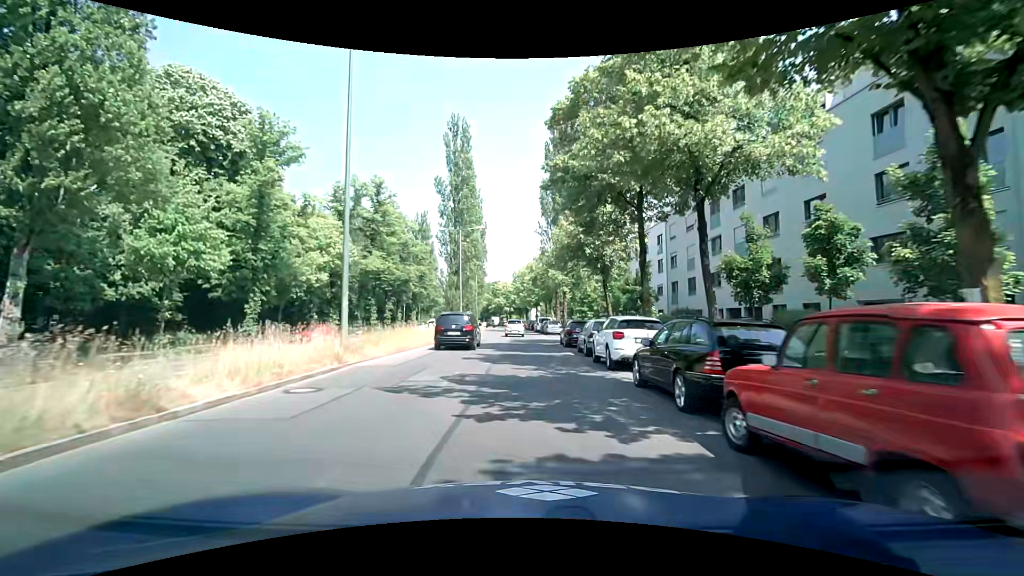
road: secondary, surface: asphalt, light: Day
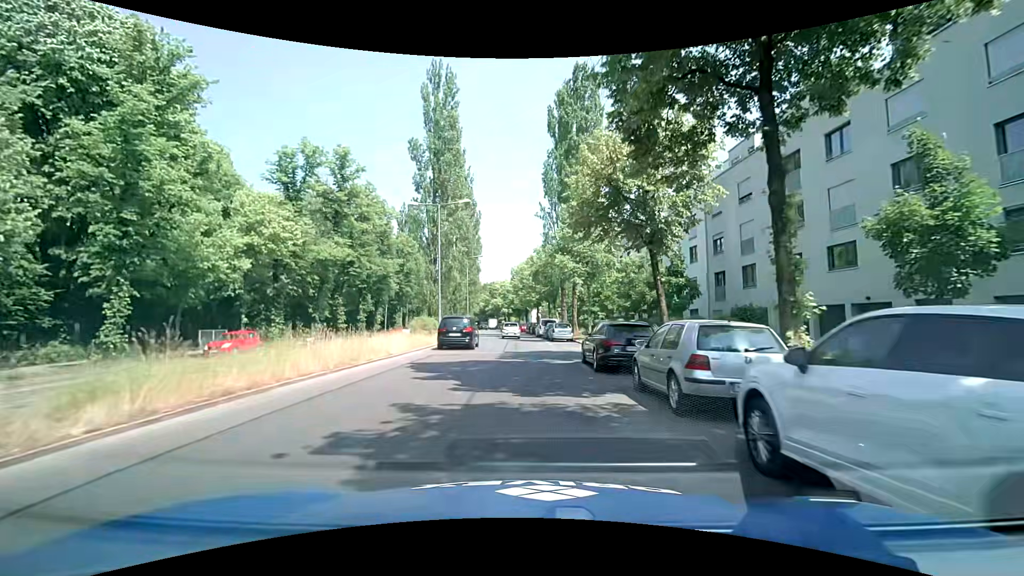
(-0.2, +12.0) m; -1°
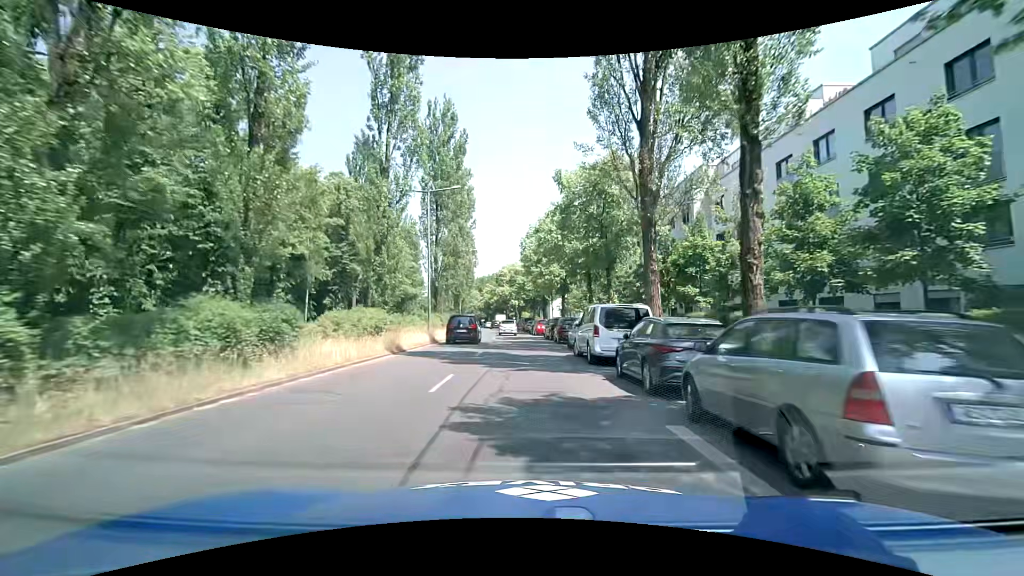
(-0.6, +34.0) m; -3°
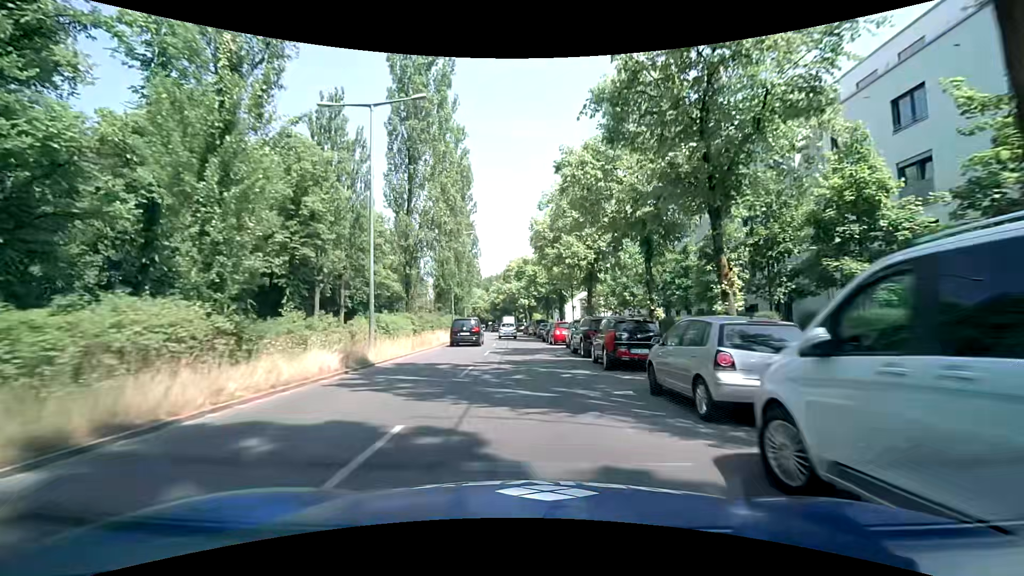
(-0.1, +14.7) m; -1°
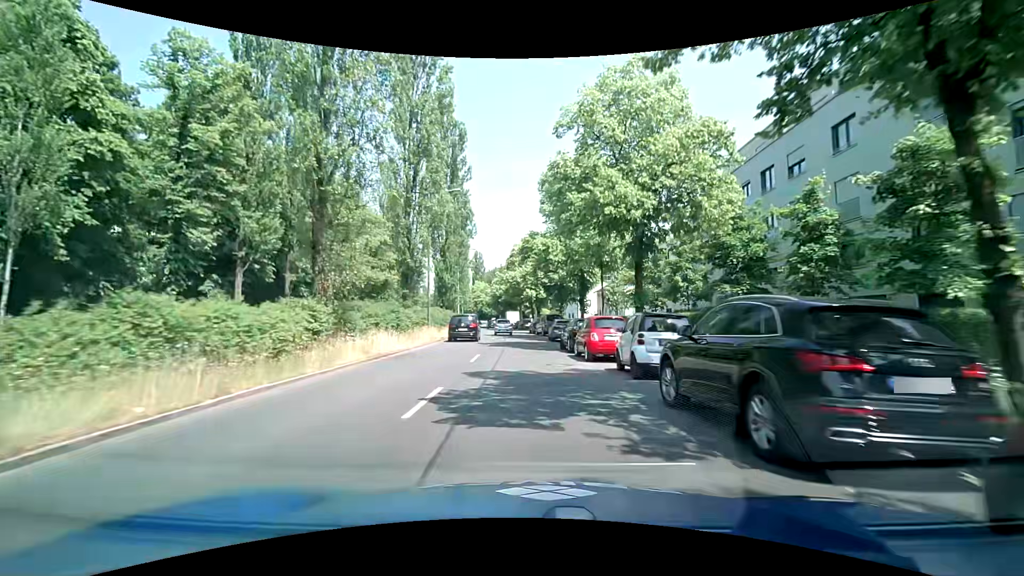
(-0.1, +14.9) m; 0°
(0, +10) (0, +20) (-1, +30) (-1, +40) (-2, +50) (-3, +60) (-4, +70) (-5, +80) (-6, +90) (-8, +100) m
